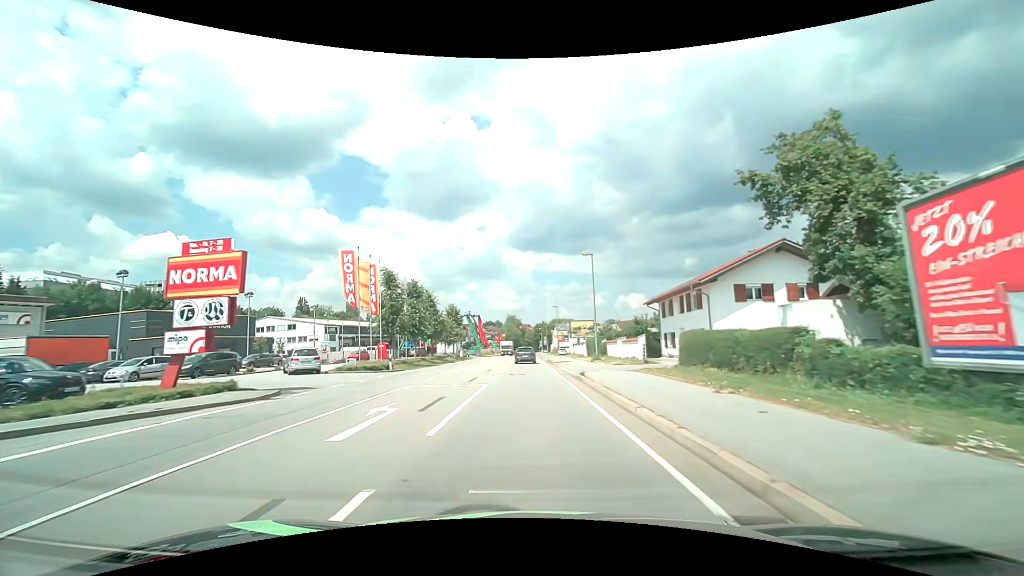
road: primary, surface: asphalt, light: Day
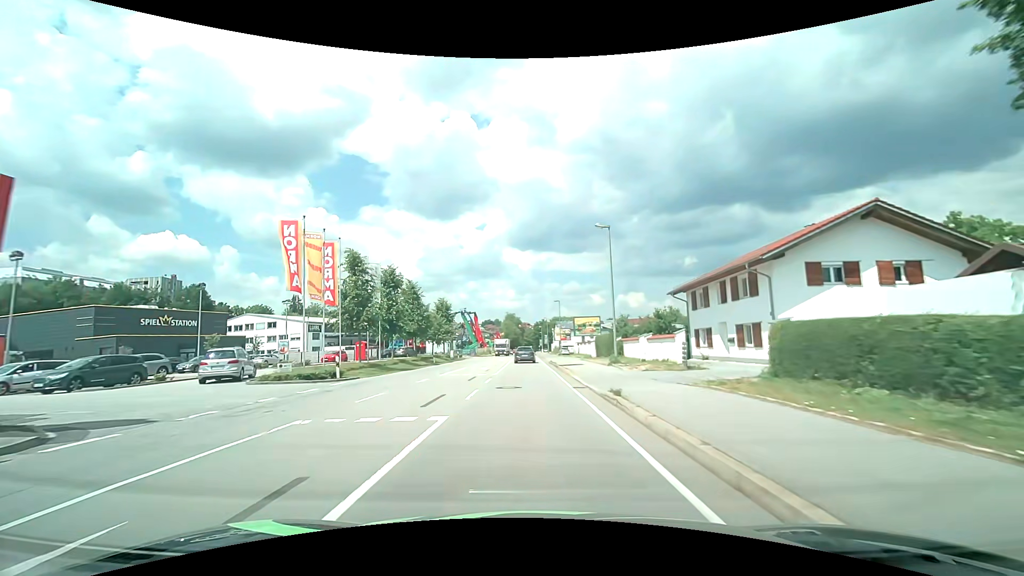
(0.0, +8.2) m; 0°
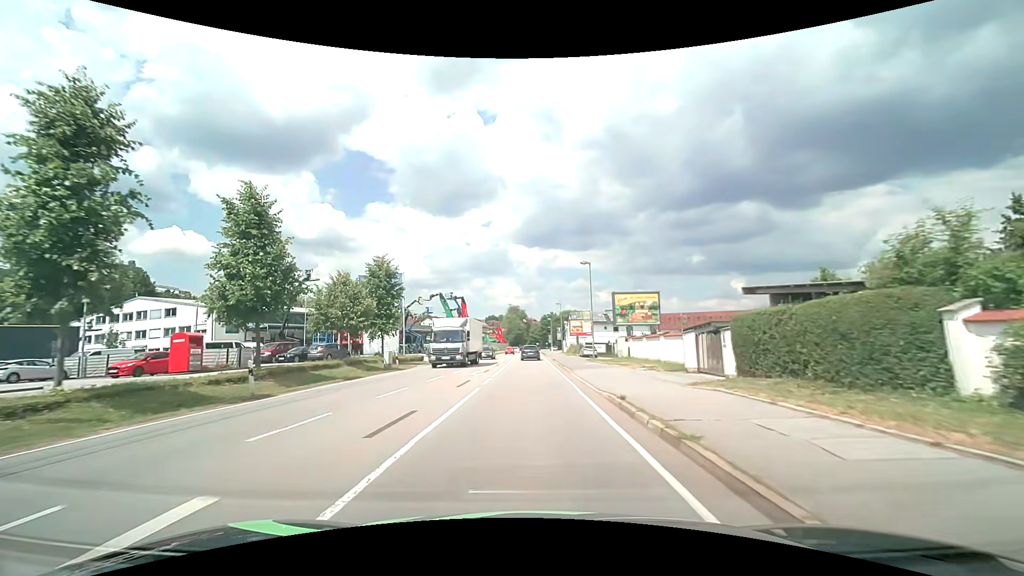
(-0.2, +30.8) m; -1°
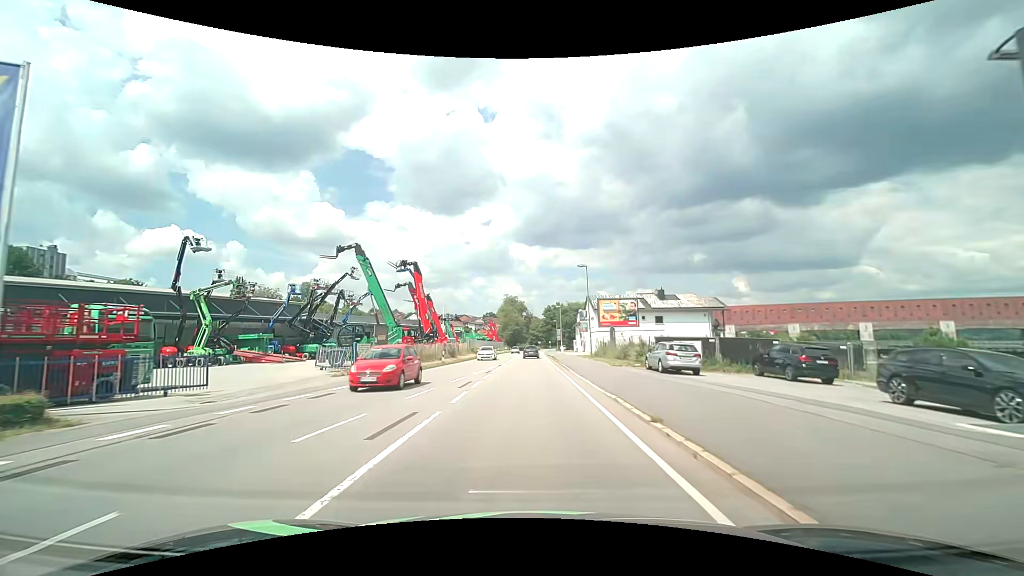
(+0.1, +36.1) m; 0°
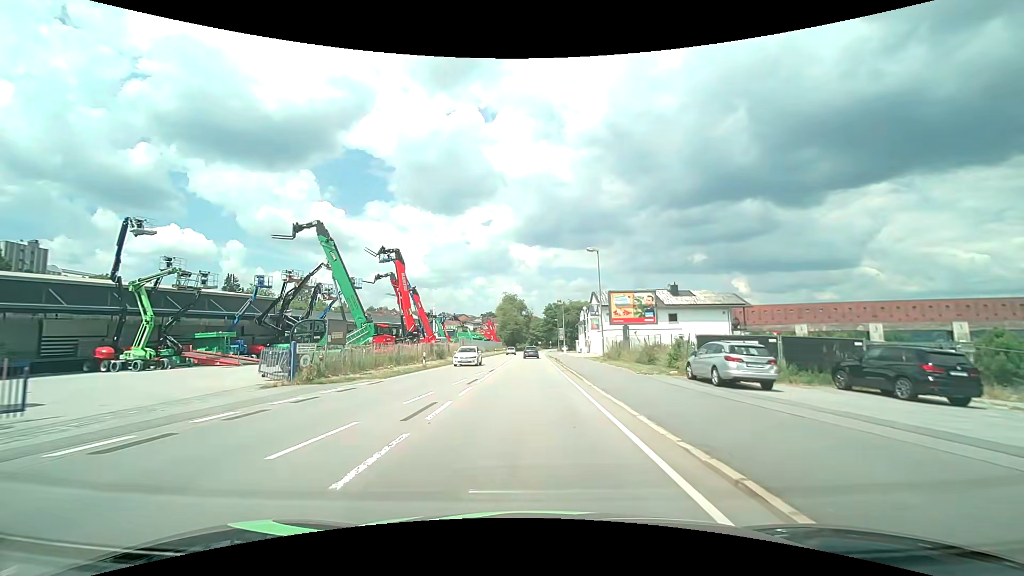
(0.0, +7.1) m; 0°
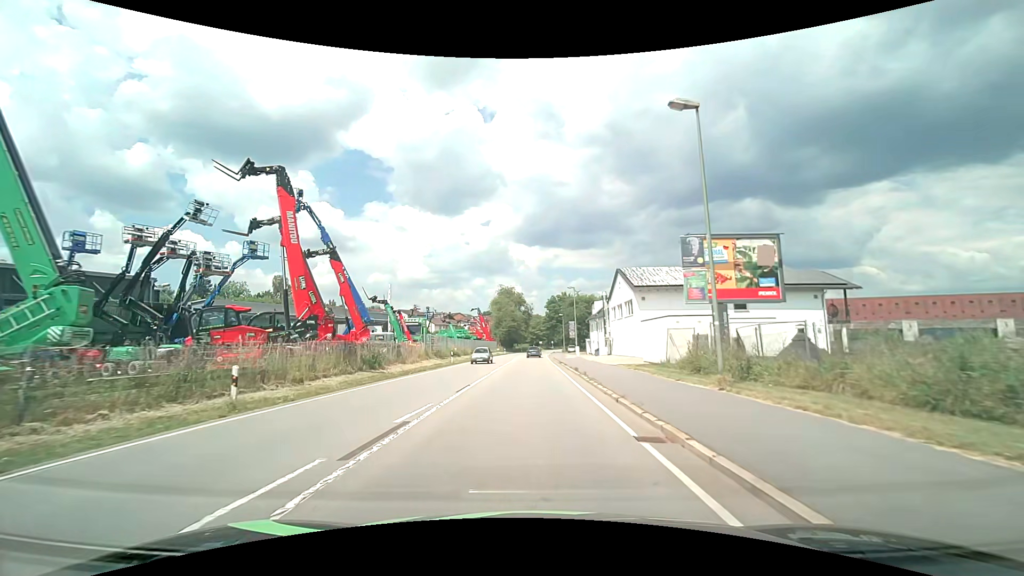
(-0.1, +21.1) m; 0°
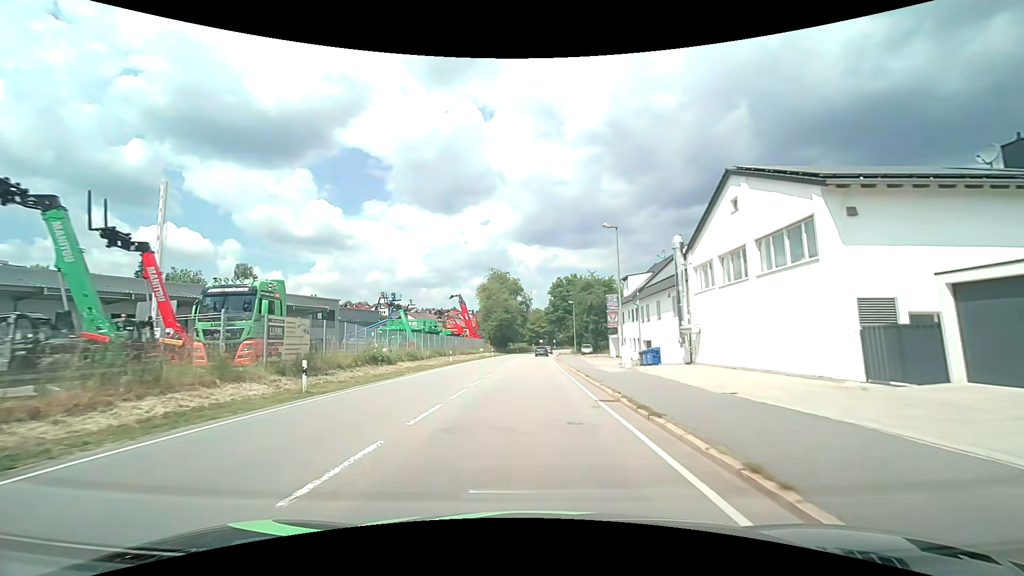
(0.0, +29.0) m; 0°
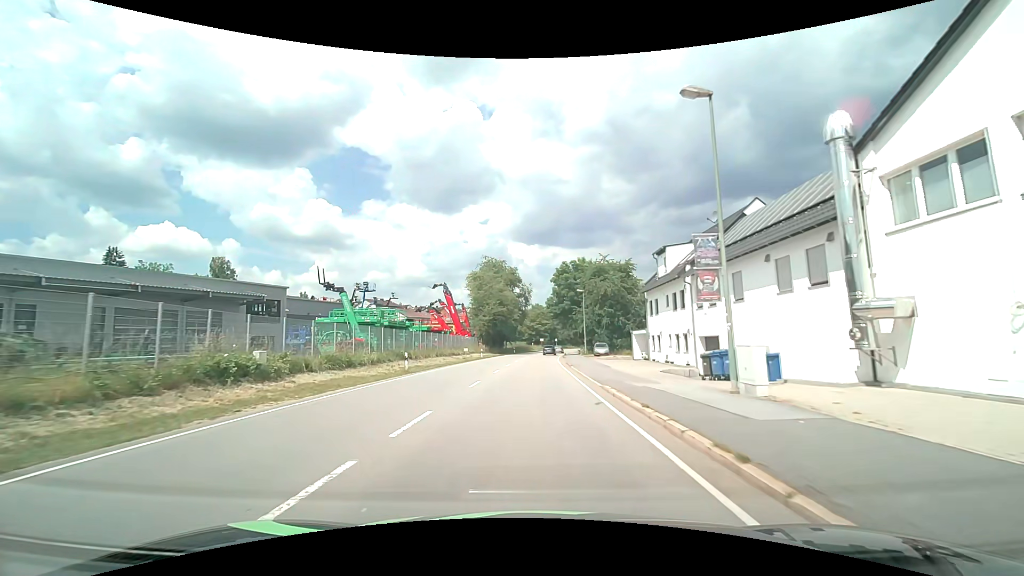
(0.0, +14.9) m; 0°
(0, +10) (0, +20) (0, +30) (0, +40) (+1, +50) (+1, +60) (+2, +70) (+3, +80) (+4, +90) (+5, +100) m
